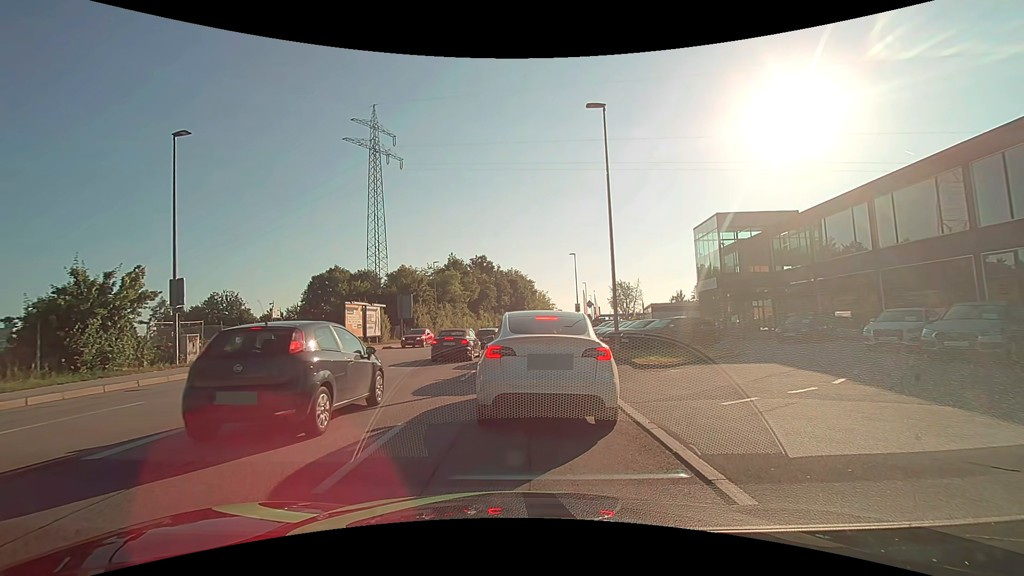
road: tertiary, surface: asphalt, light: Day
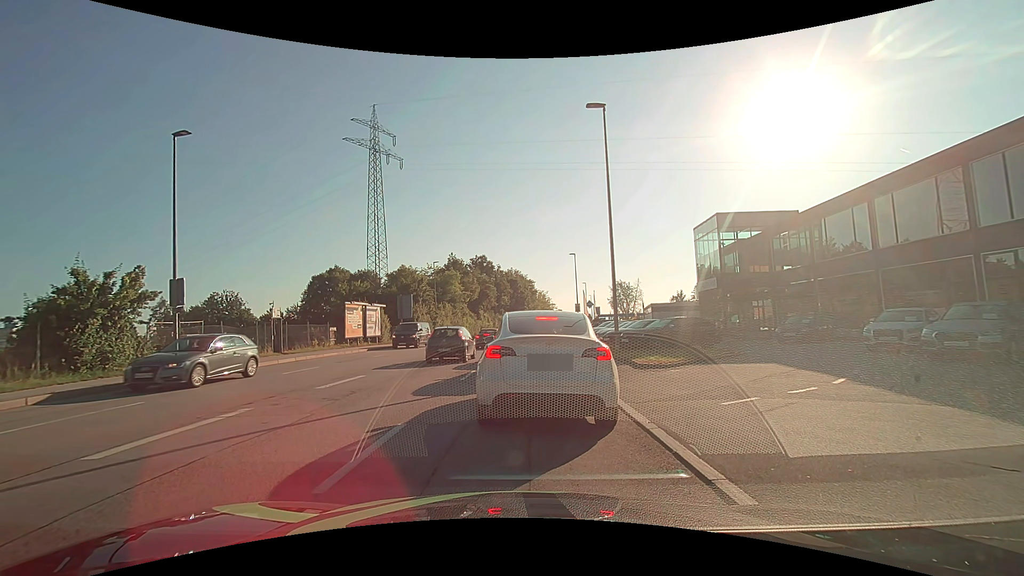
(0.0, 0.0) m; 0°
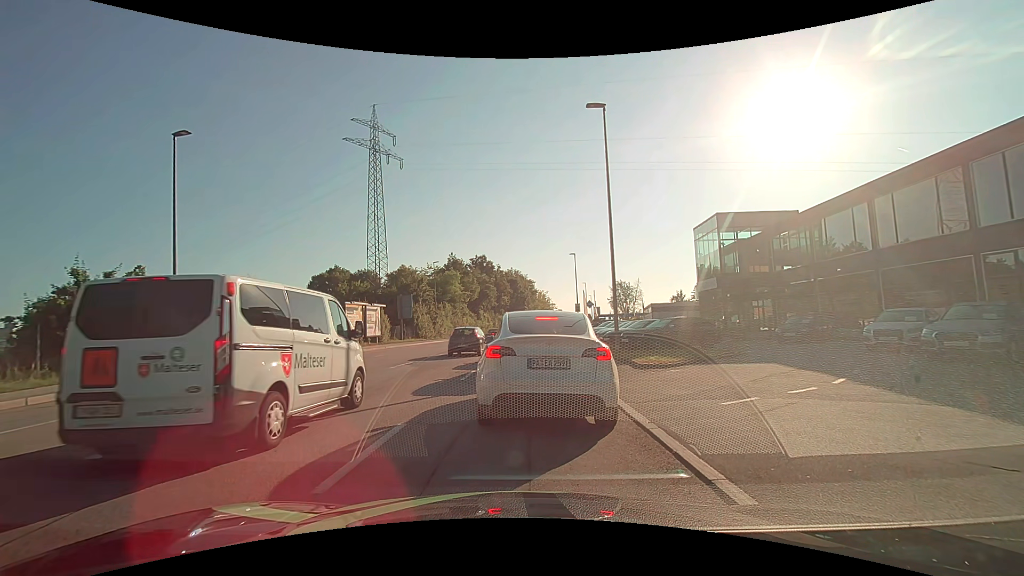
(0.0, 0.0) m; 0°
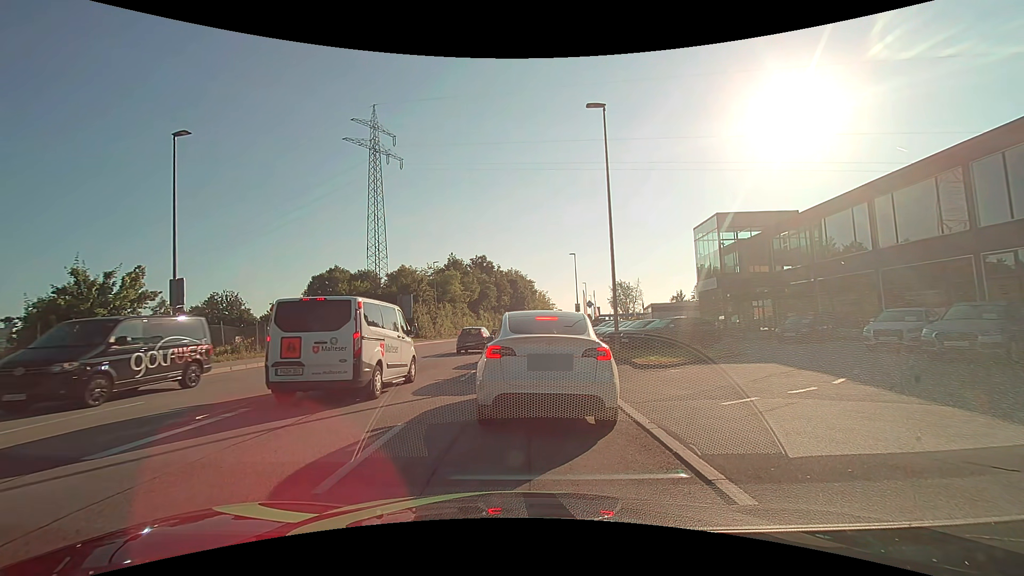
(0.0, 0.0) m; 0°
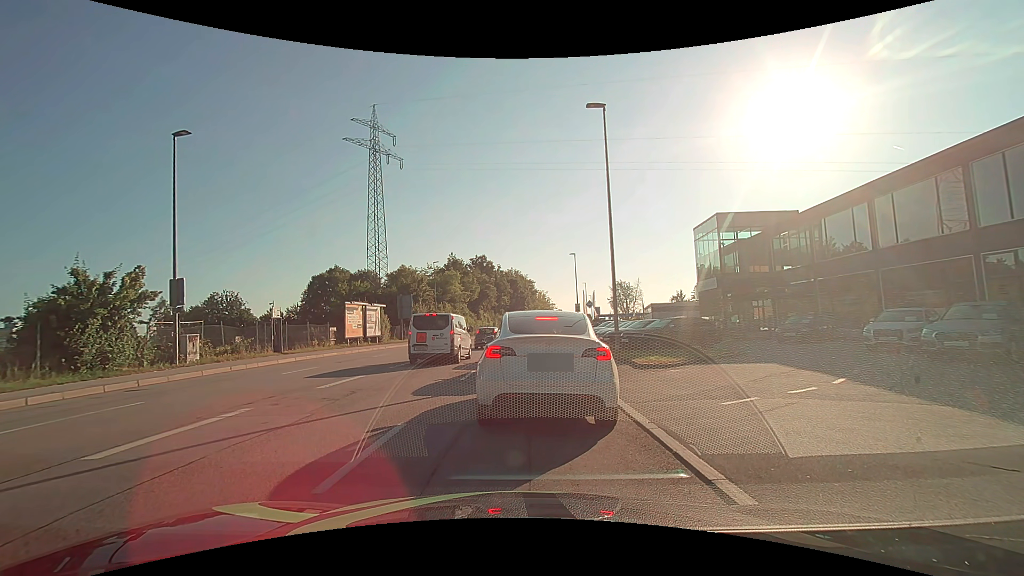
(0.0, 0.0) m; 0°
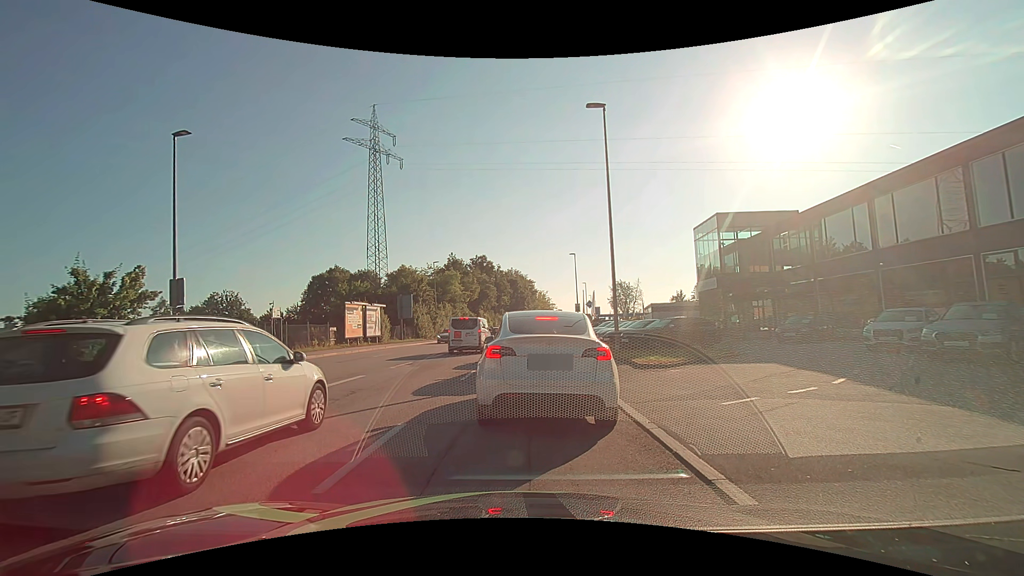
(0.0, 0.0) m; 0°
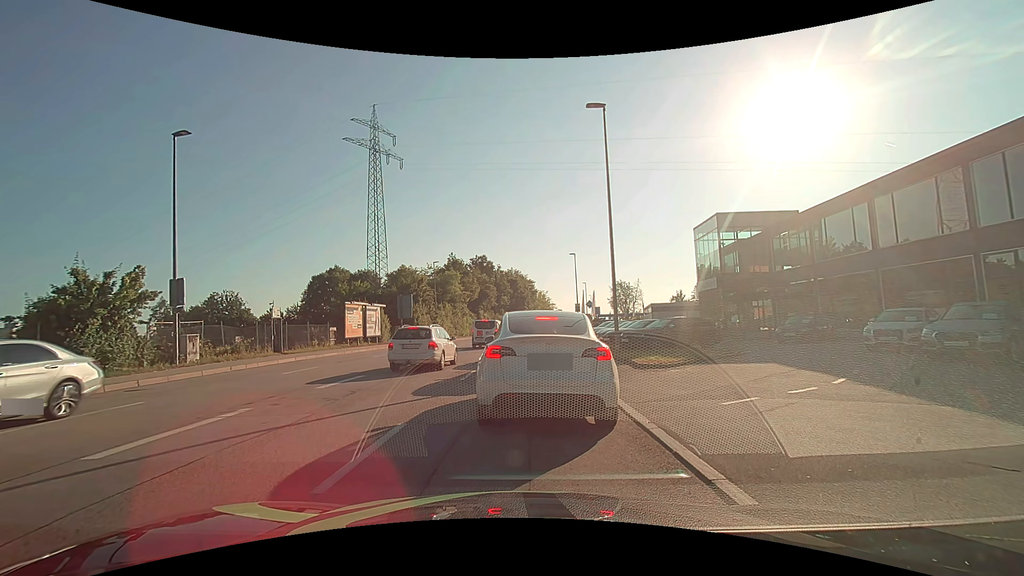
(0.0, 0.0) m; 0°
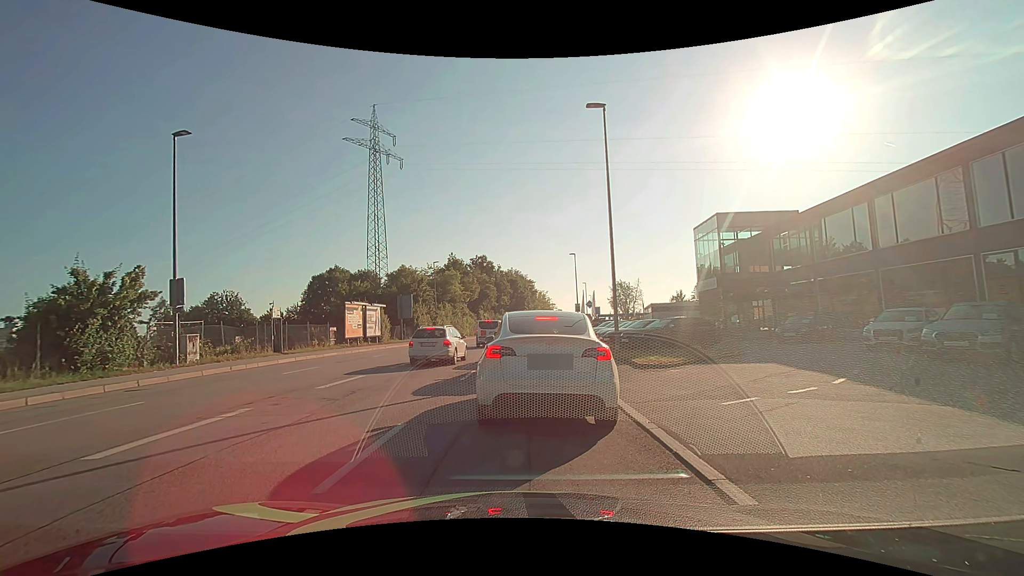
(0.0, 0.0) m; 0°
